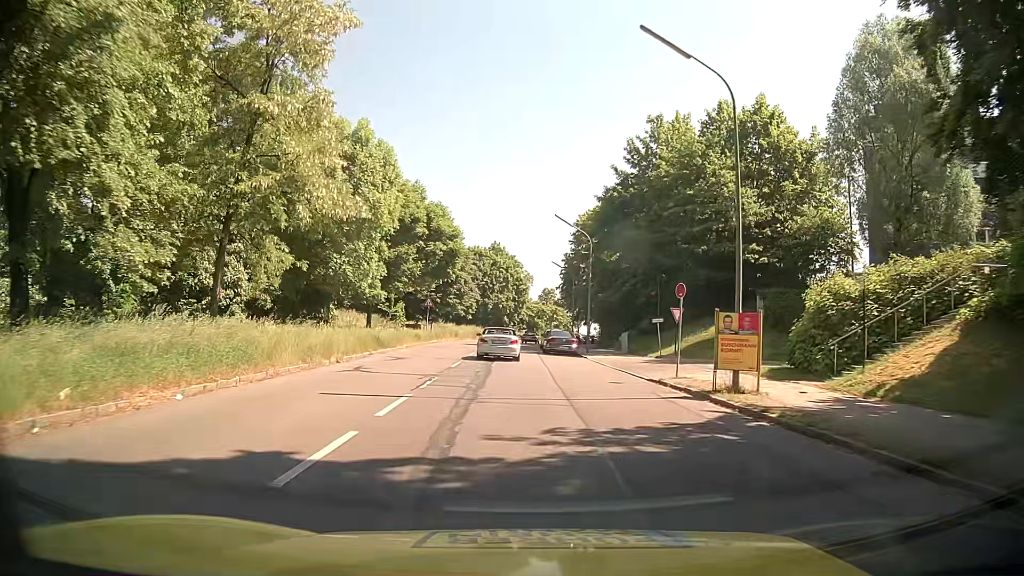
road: tertiary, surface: asphalt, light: Day
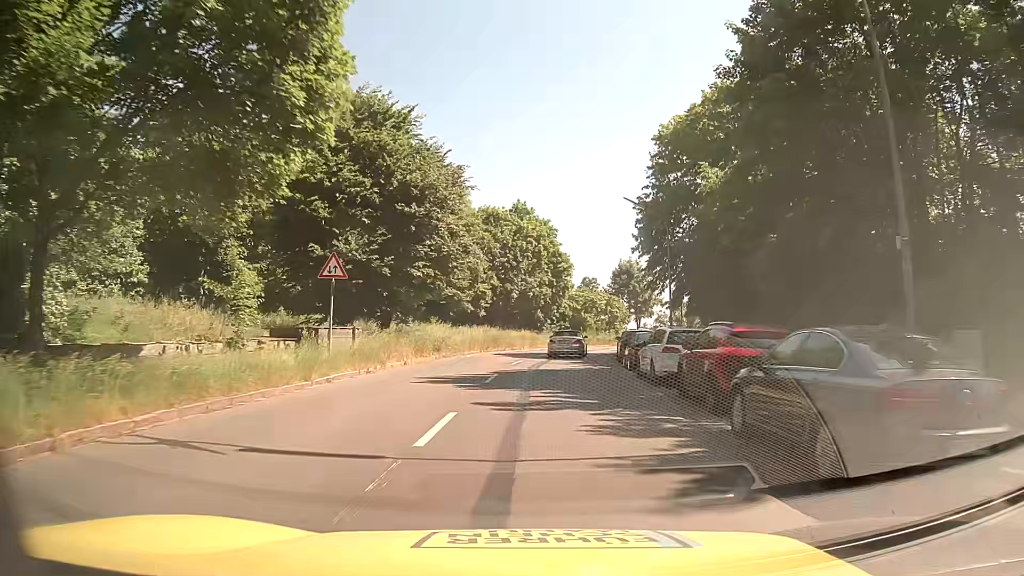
(-1.0, +33.0) m; -2°
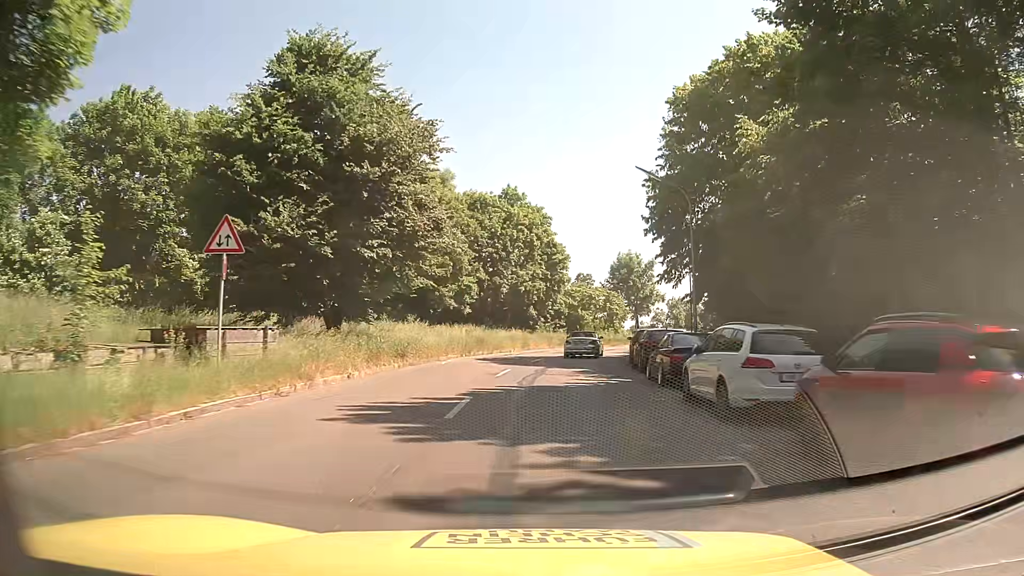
(0.0, +6.7) m; +1°
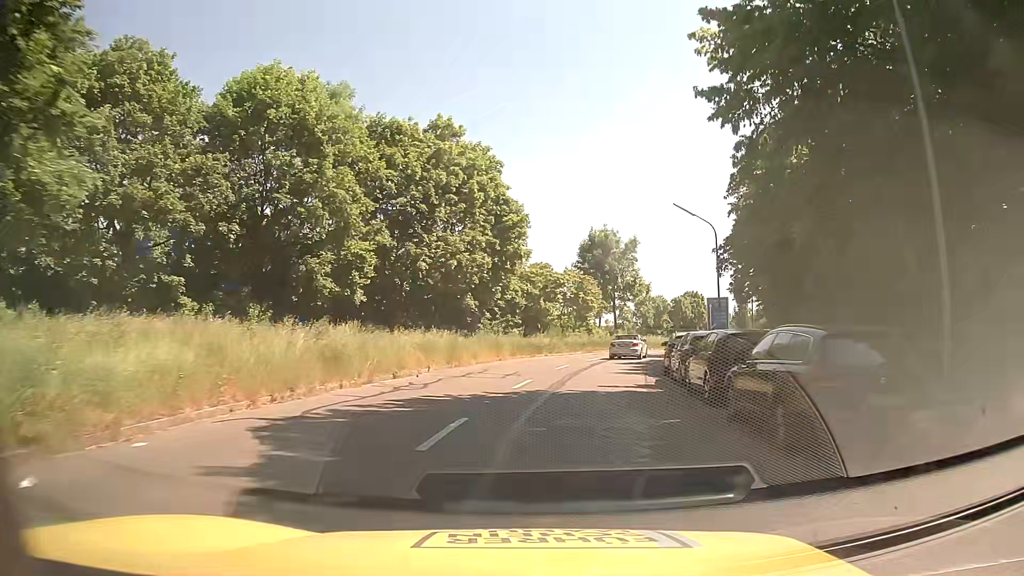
(+0.6, +20.4) m; +4°
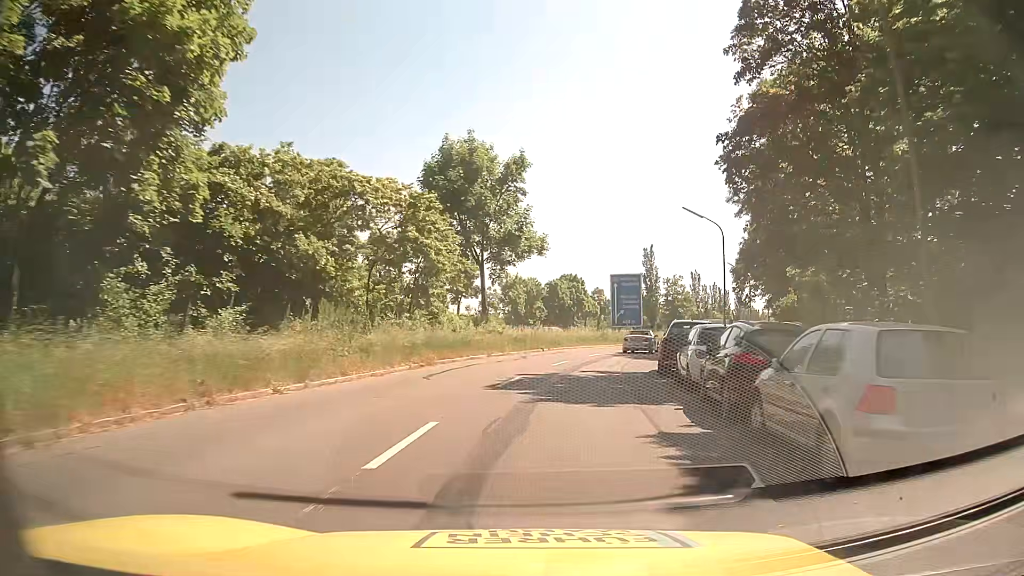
(+2.9, +28.3) m; +11°
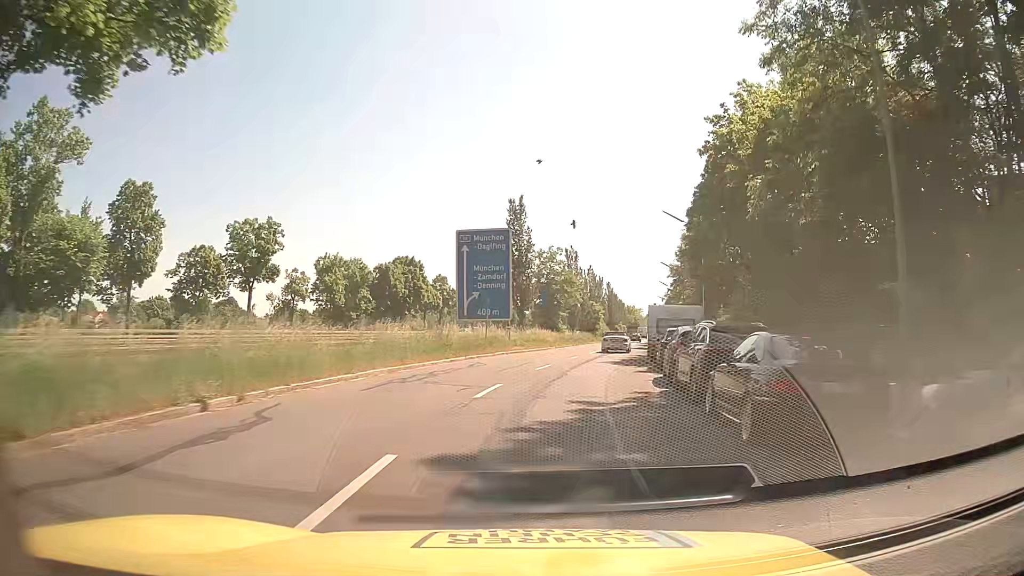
(+3.4, +29.1) m; +13°
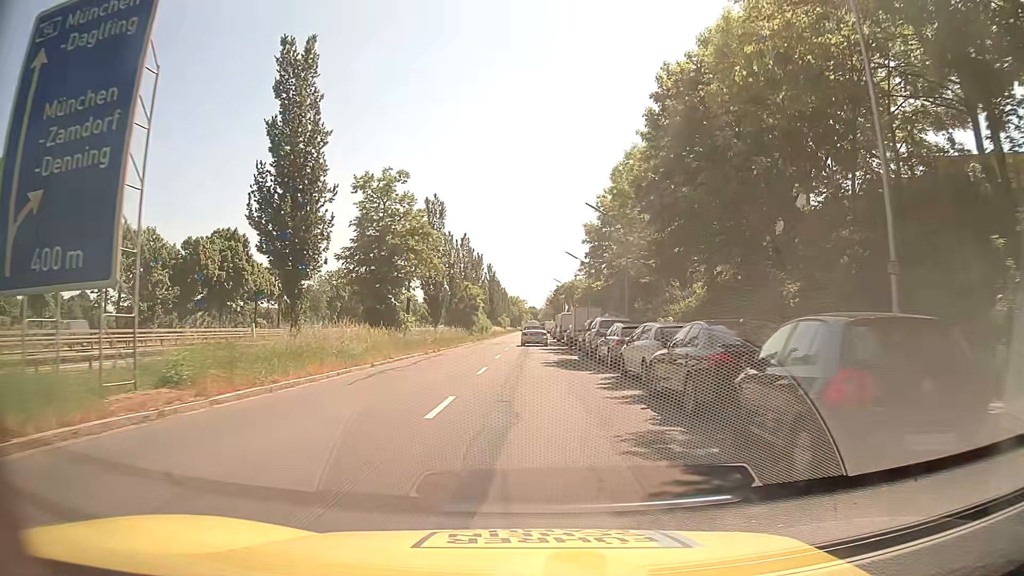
(+3.1, +29.9) m; +11°
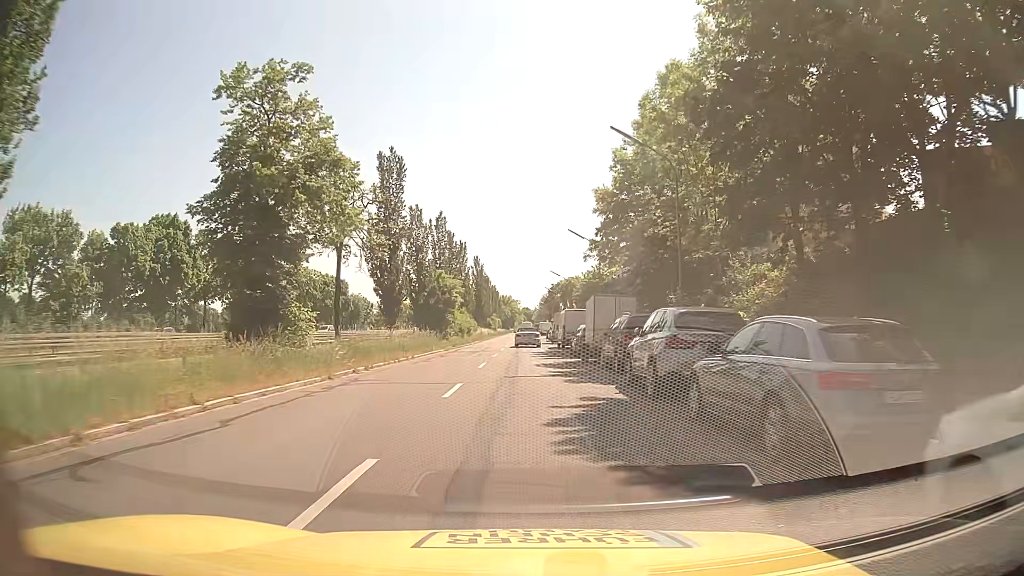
(0.0, +15.3) m; 0°
(0, +10) (0, +20) (0, +30) (0, +40) (0, +50) (0, +60) (0, +70) (0, +80) (-1, +90) (-1, +100) m
